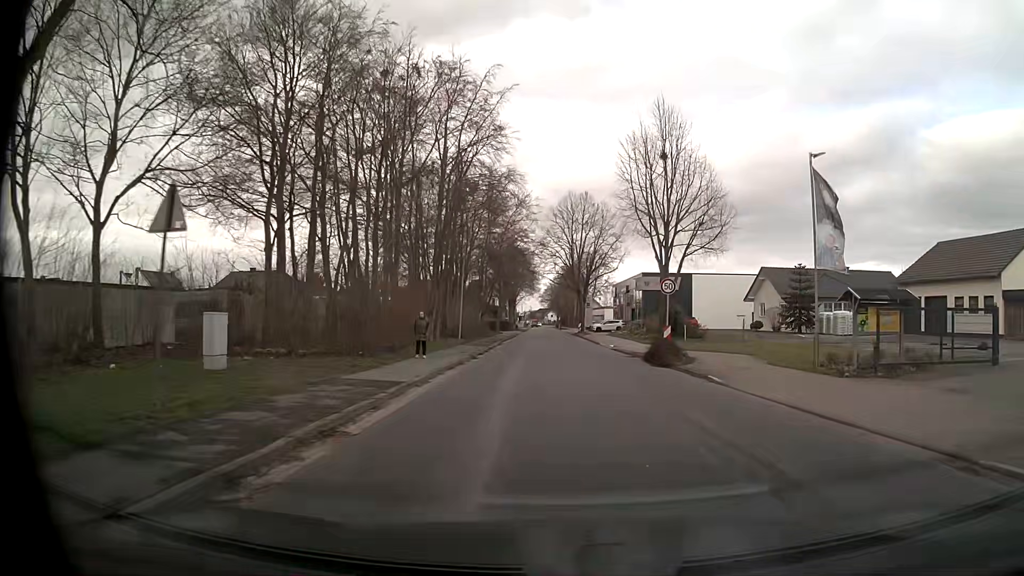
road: unclassified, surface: asphalt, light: Day
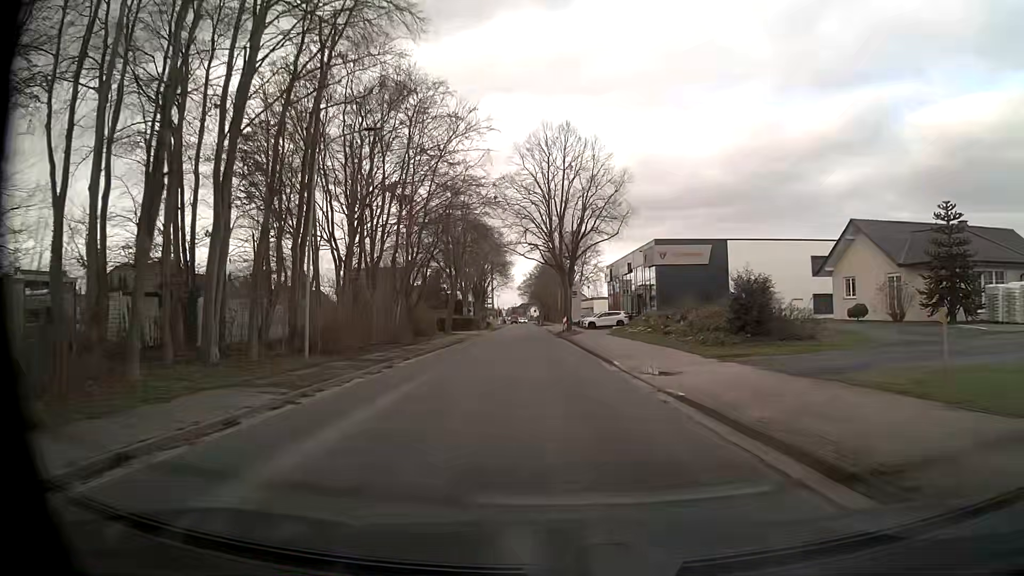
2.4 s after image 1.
(+1.0, +26.7) m; +2°
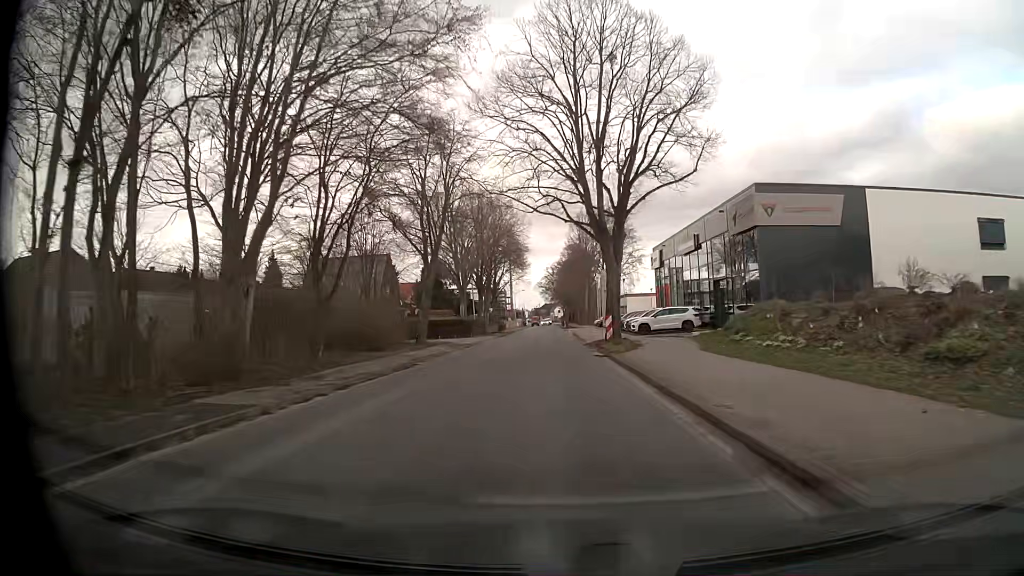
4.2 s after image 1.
(-0.7, +22.5) m; -2°
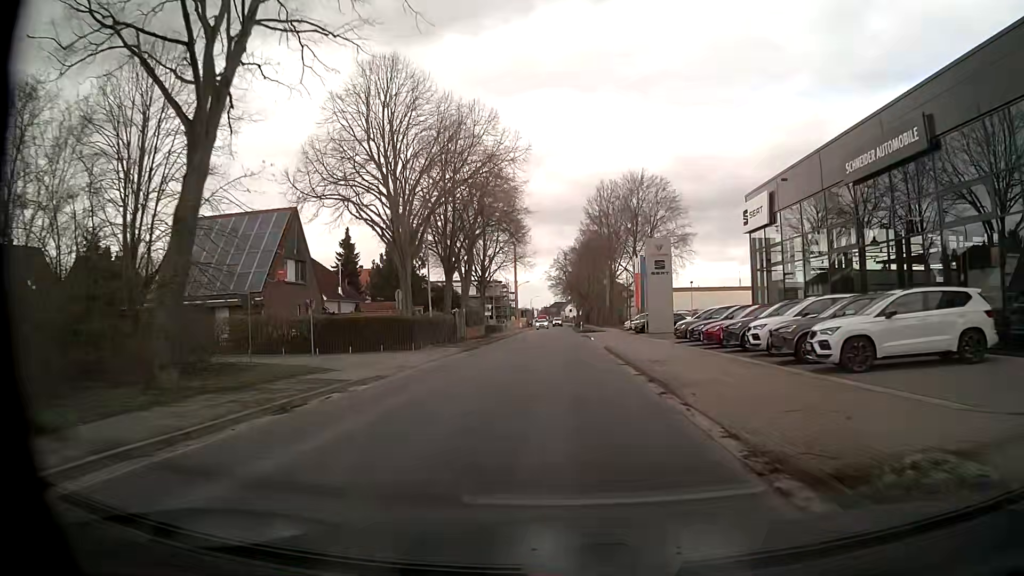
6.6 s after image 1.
(-0.5, +28.8) m; -1°
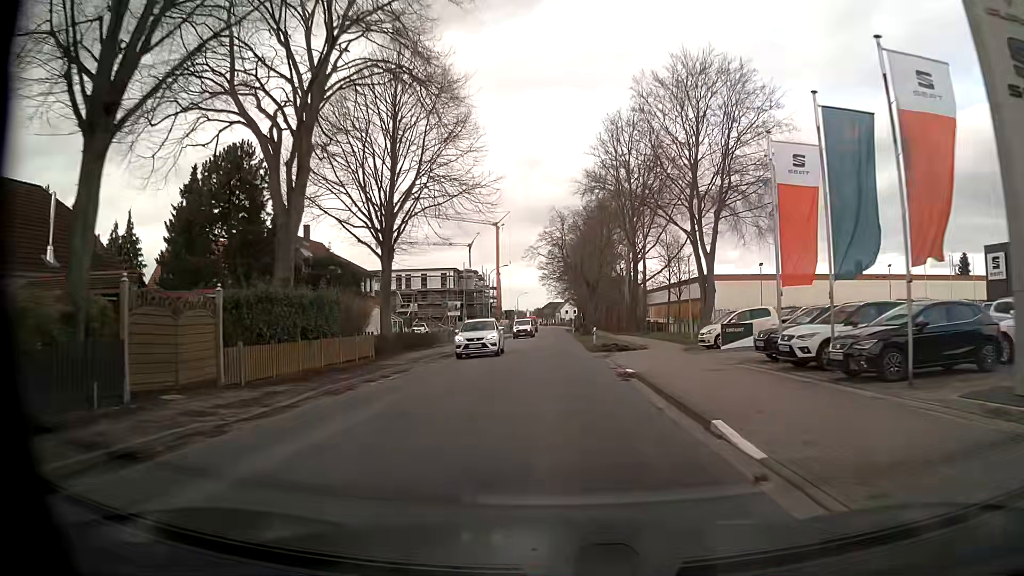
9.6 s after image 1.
(+0.3, +37.2) m; +1°
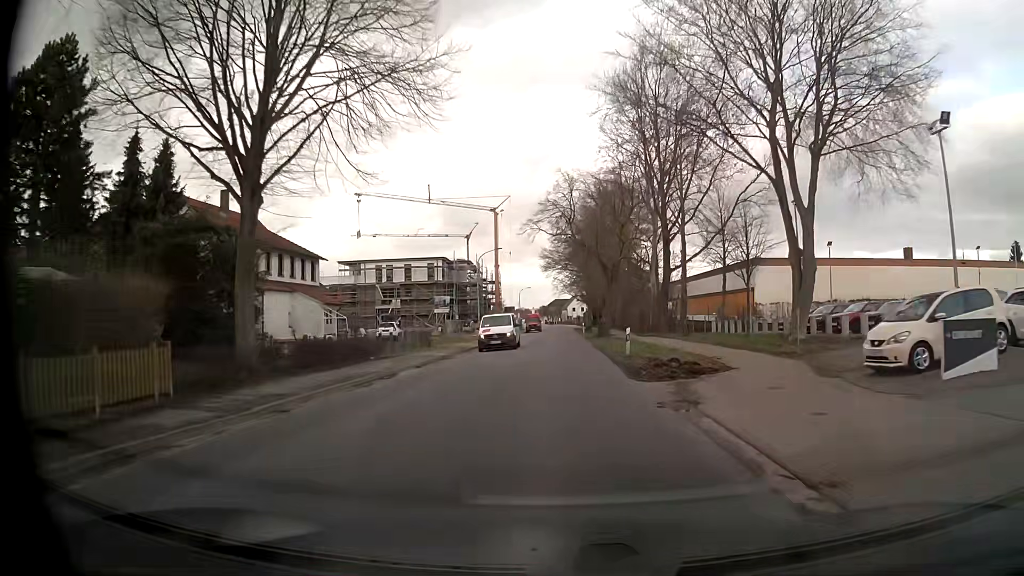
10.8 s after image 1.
(-0.1, +15.6) m; -1°
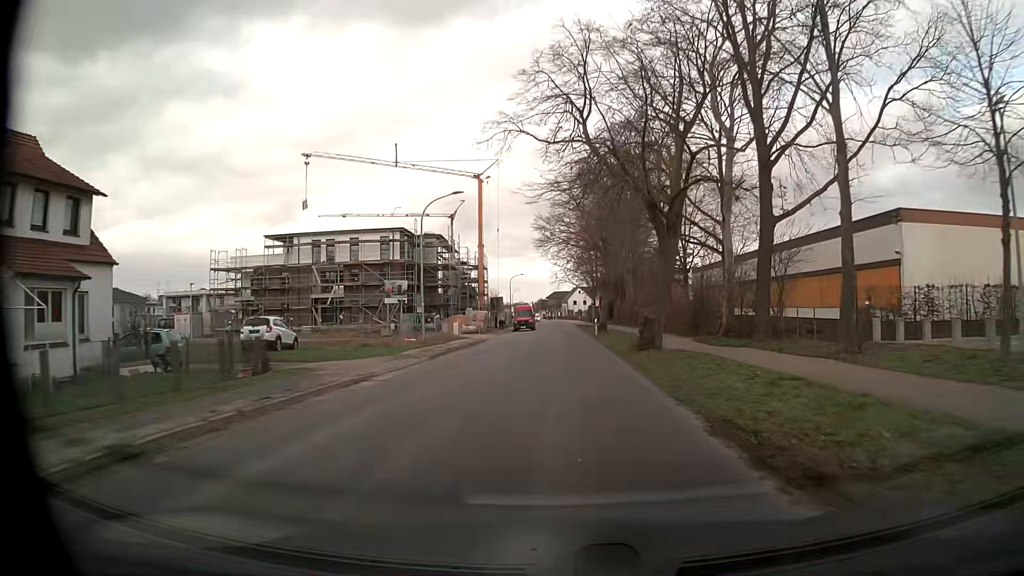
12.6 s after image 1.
(+0.2, +24.4) m; +1°
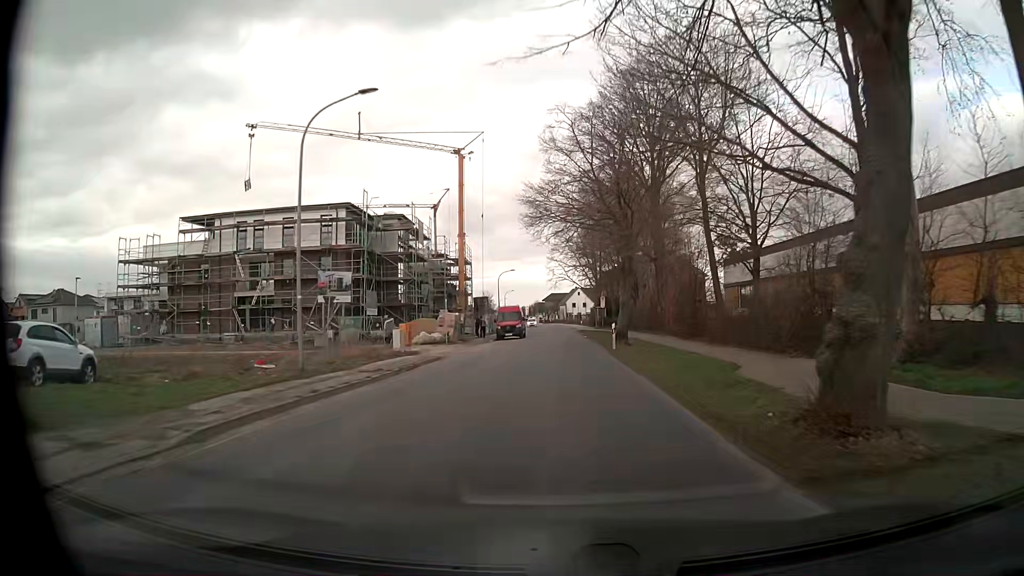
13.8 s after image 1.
(0.0, +16.7) m; 0°
(0, +10) (0, +20) (0, +30) (0, +40) (0, +50) (0, +60) (0, +70) (0, +80) (0, +90) (-1, +100) m
